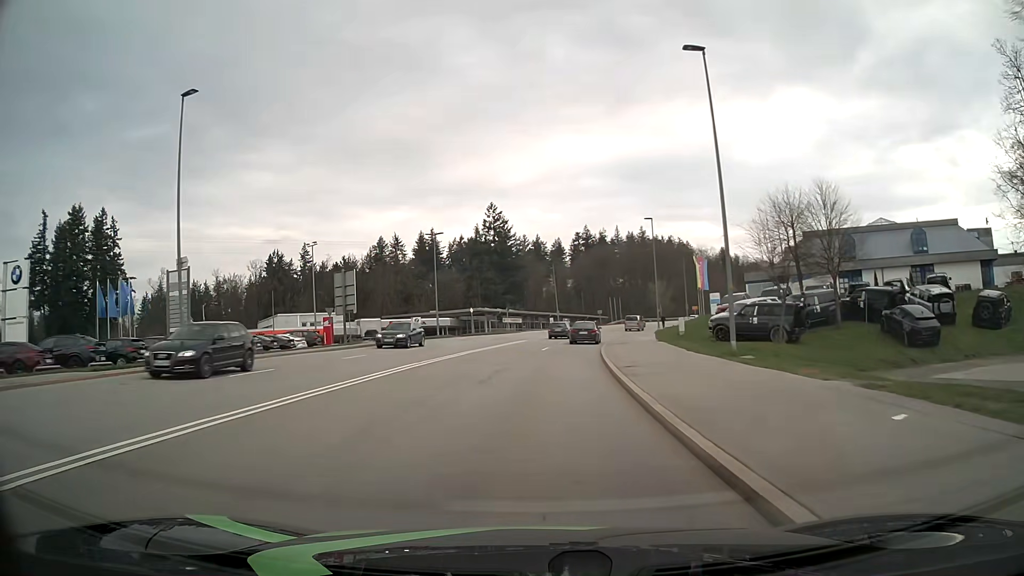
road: secondary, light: Day
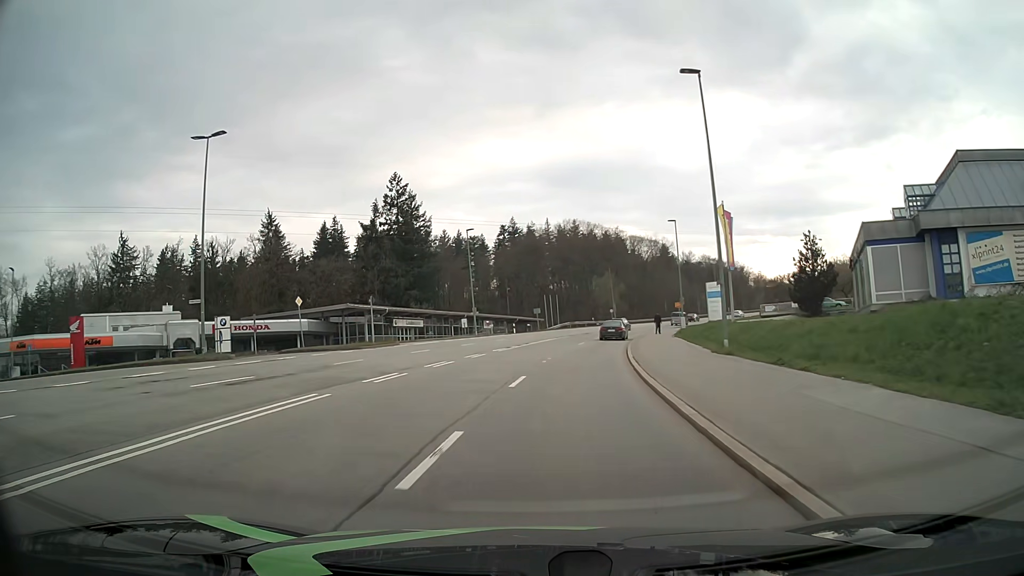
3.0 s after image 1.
(+1.8, +37.7) m; +6°
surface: asphalt
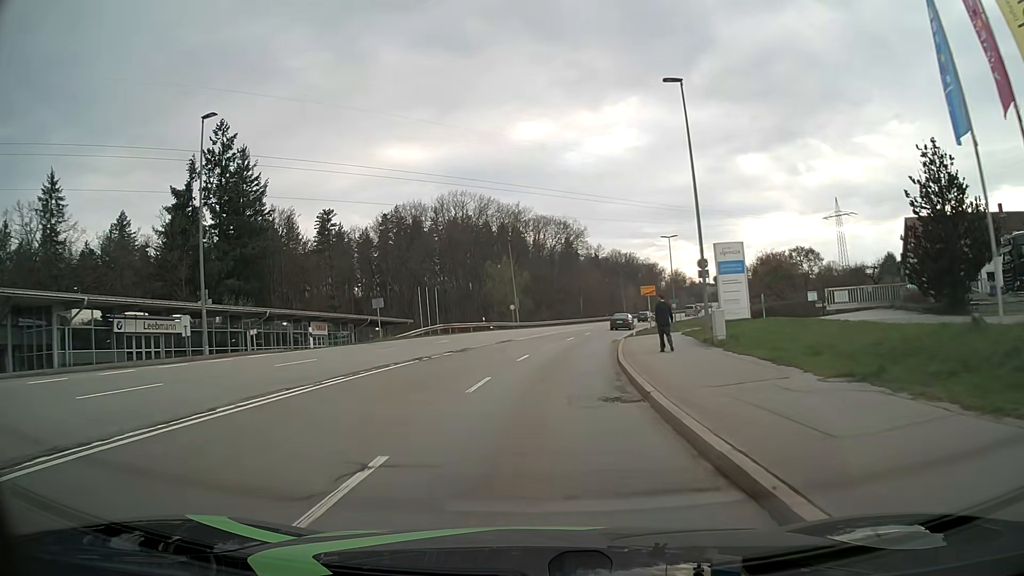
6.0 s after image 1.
(+3.4, +37.9) m; +9°
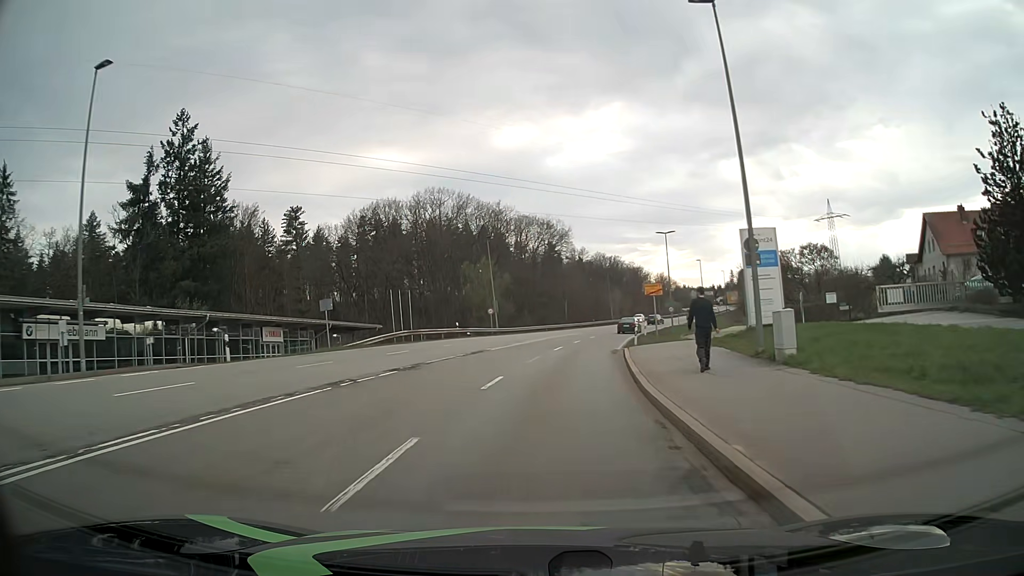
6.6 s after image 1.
(+0.1, +7.6) m; +2°
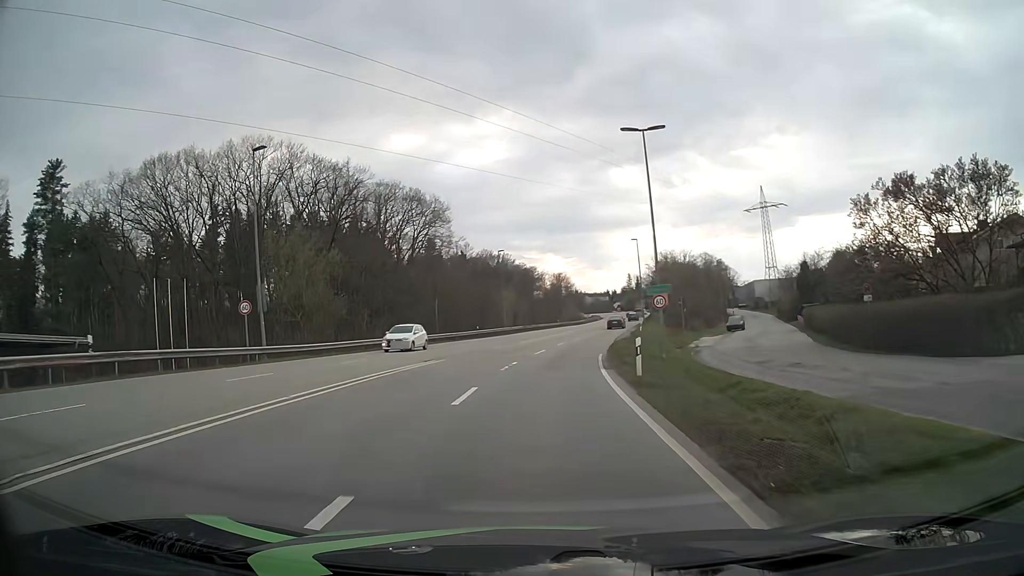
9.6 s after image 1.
(+3.2, +37.8) m; +10°
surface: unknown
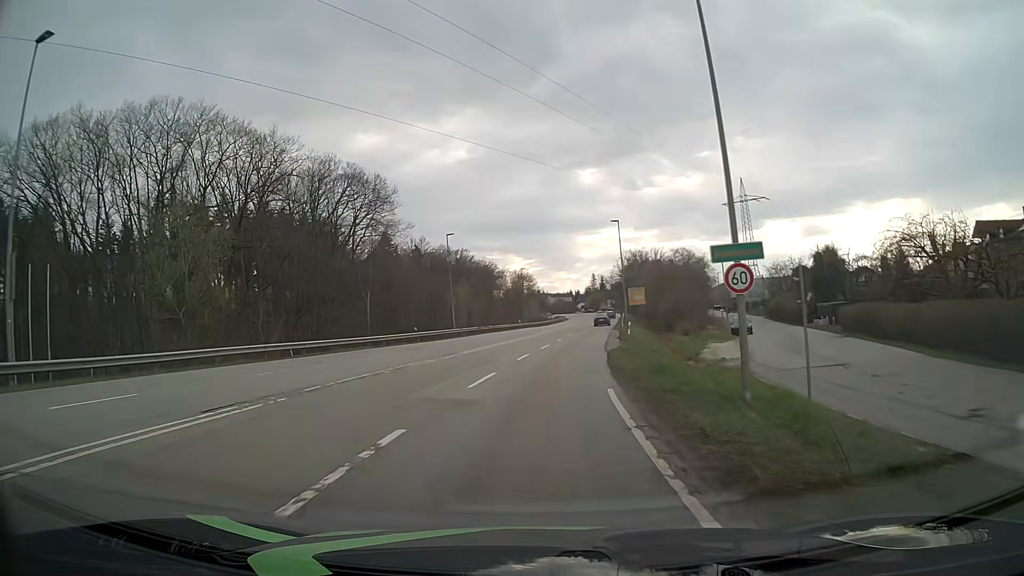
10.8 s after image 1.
(+0.4, +15.2) m; +3°
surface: asphalt
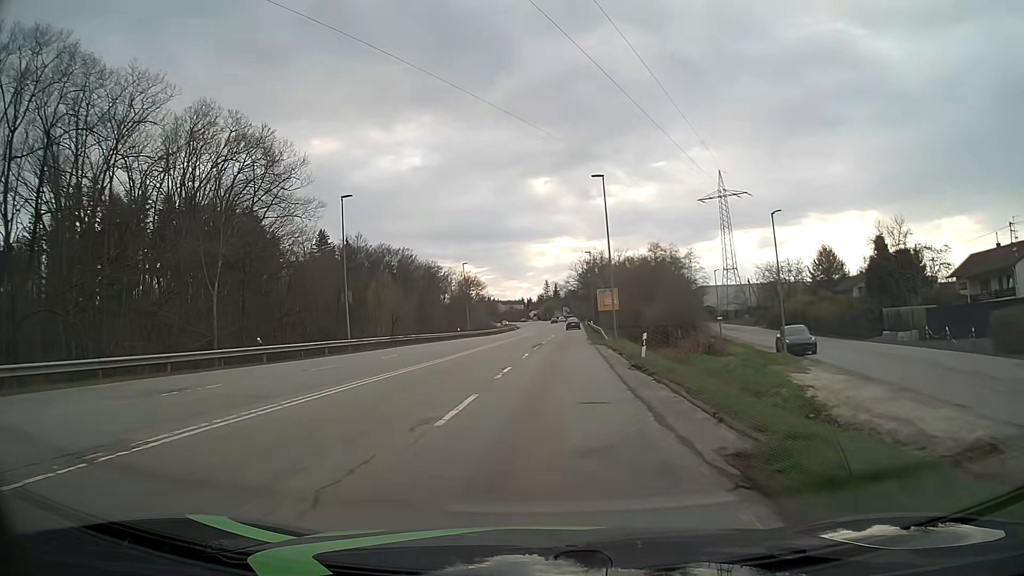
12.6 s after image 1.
(+0.8, +22.9) m; +4°
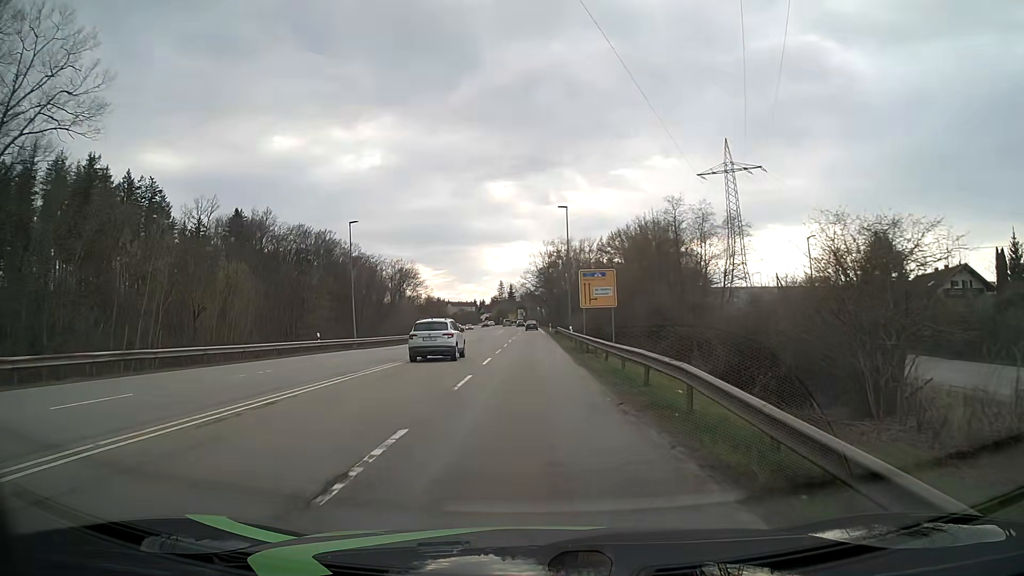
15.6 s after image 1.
(+1.7, +38.9) m; +4°
(0, +10) (0, +20) (0, +30) (0, +40) (0, +50) (0, +60) (0, +70) (0, +80) (0, +90) (0, +100) m
